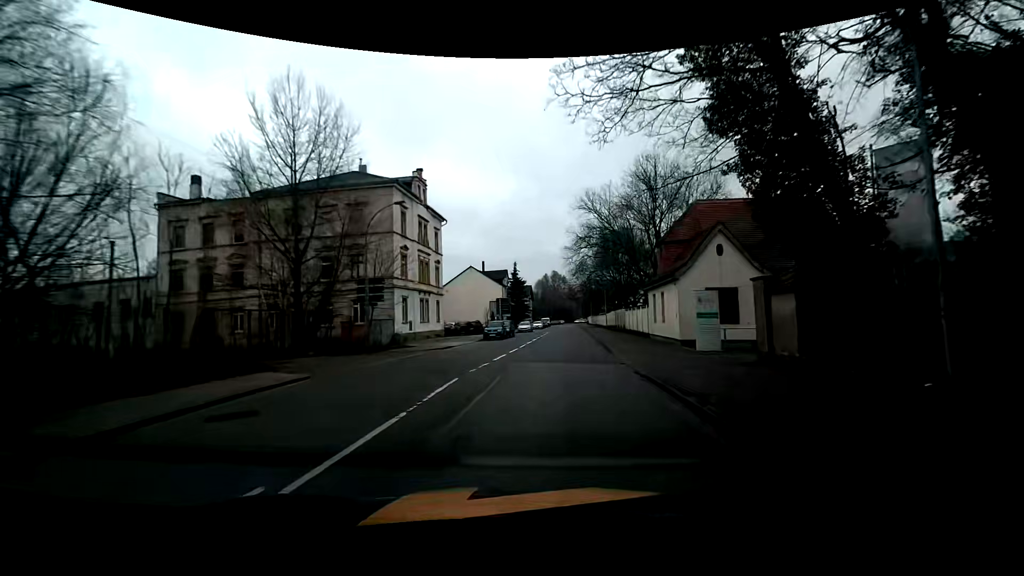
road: tertiary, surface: asphalt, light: Day
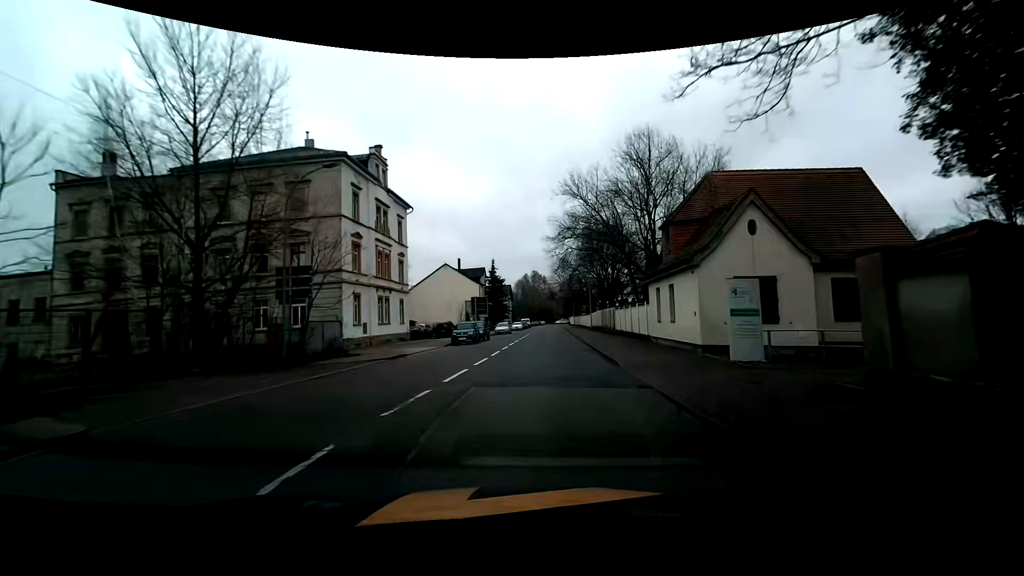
(+0.2, +6.4) m; +2°
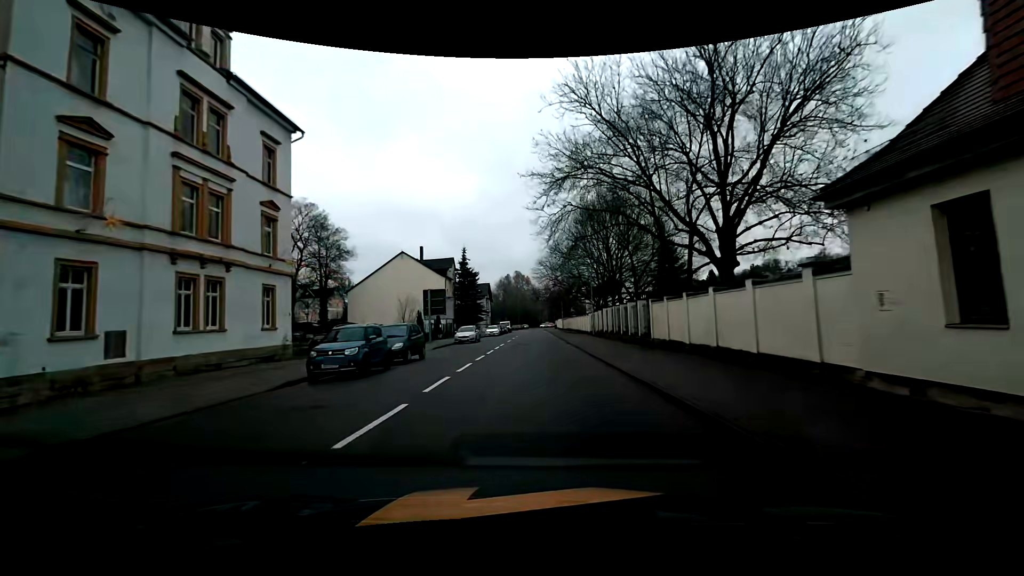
(+0.6, +19.8) m; +3°
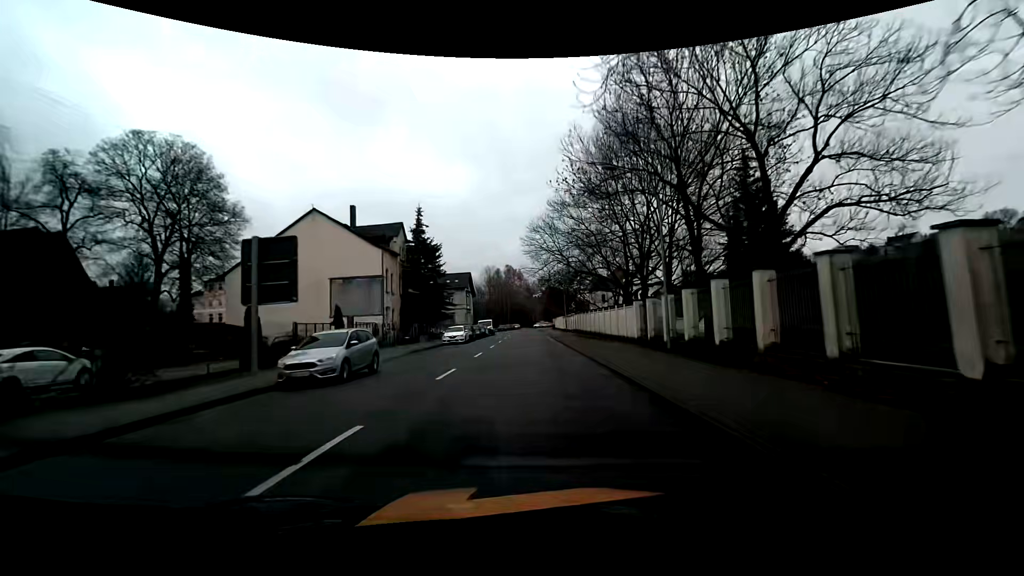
(+0.2, +28.2) m; +1°
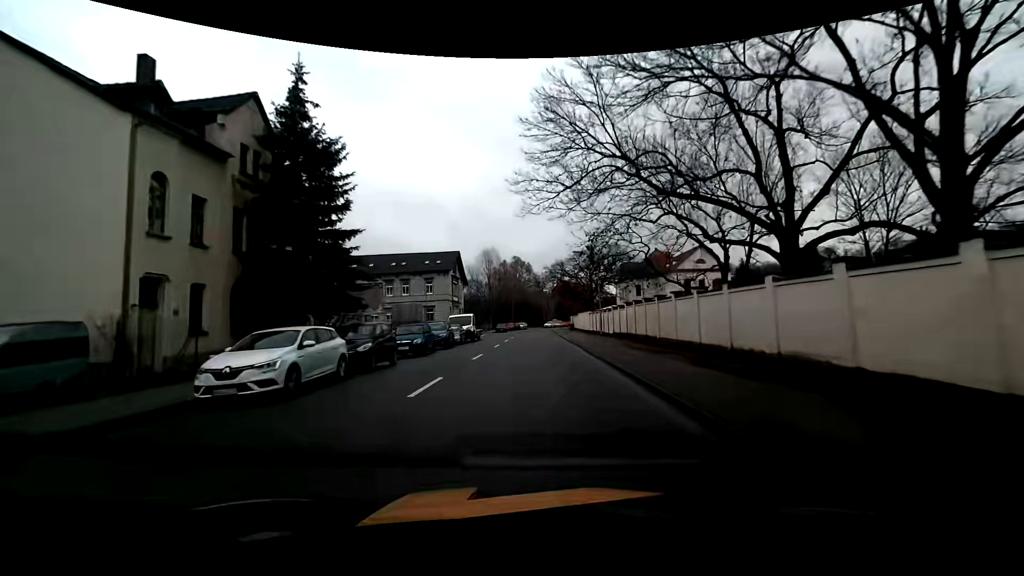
(-0.1, +29.9) m; -1°
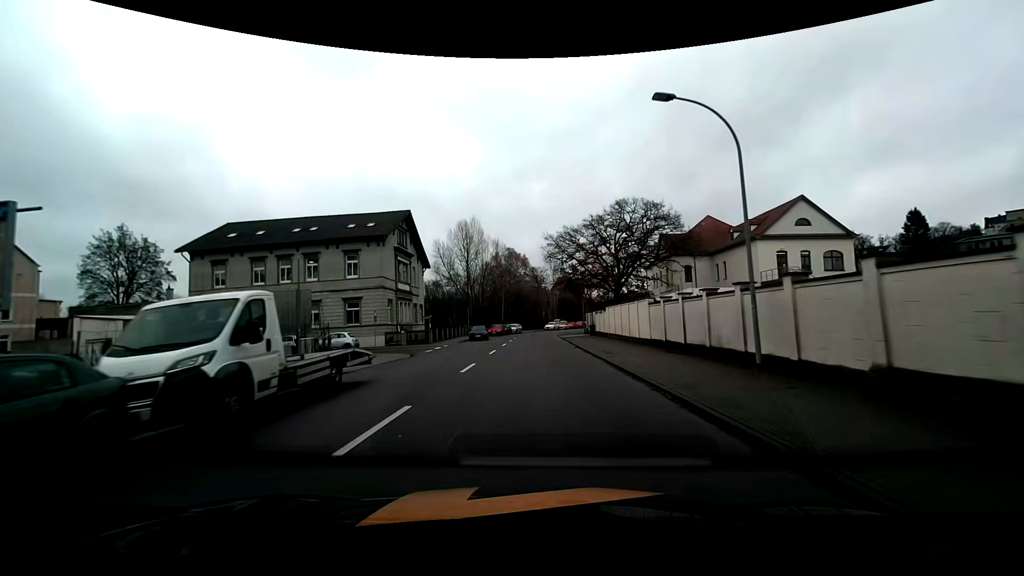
(+0.2, +30.4) m; +1°
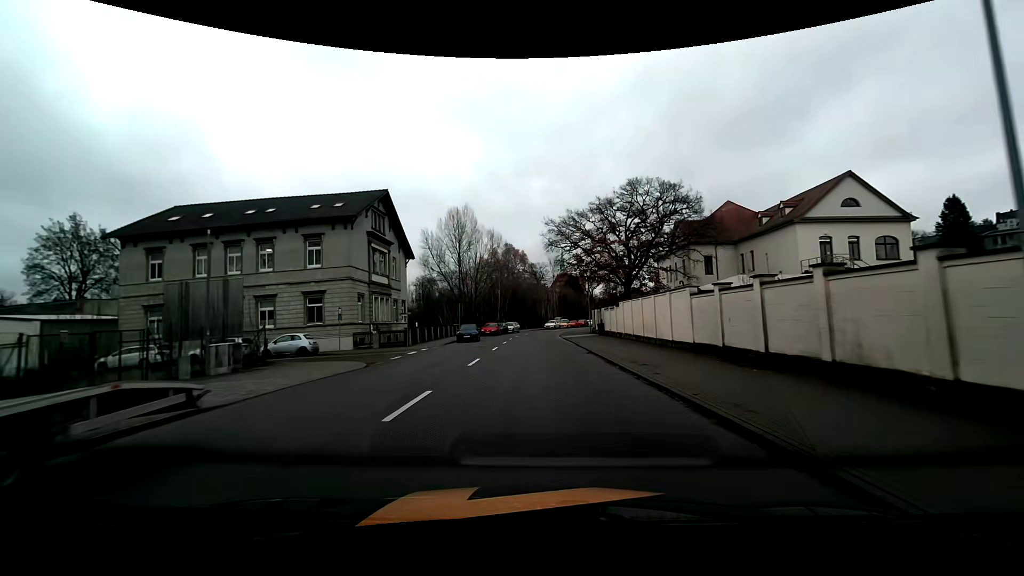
(0.0, +7.3) m; 0°
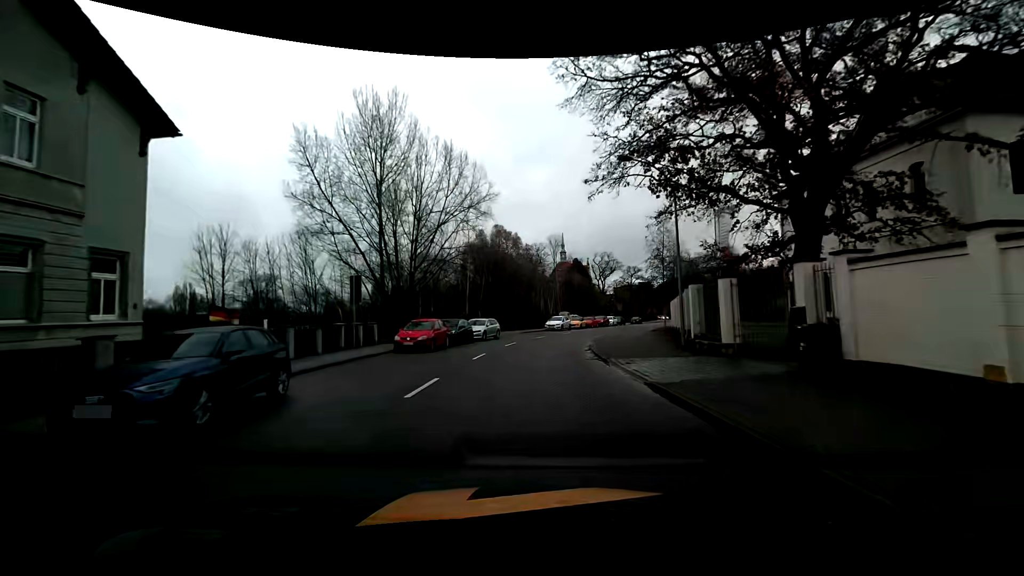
(+0.3, +33.7) m; +1°
(0, +10) (0, +20) (+1, +30) (+3, +40) (+6, +49) (+10, +58) (+14, +68) (+18, +77) (+21, +86) (+24, +96) m
